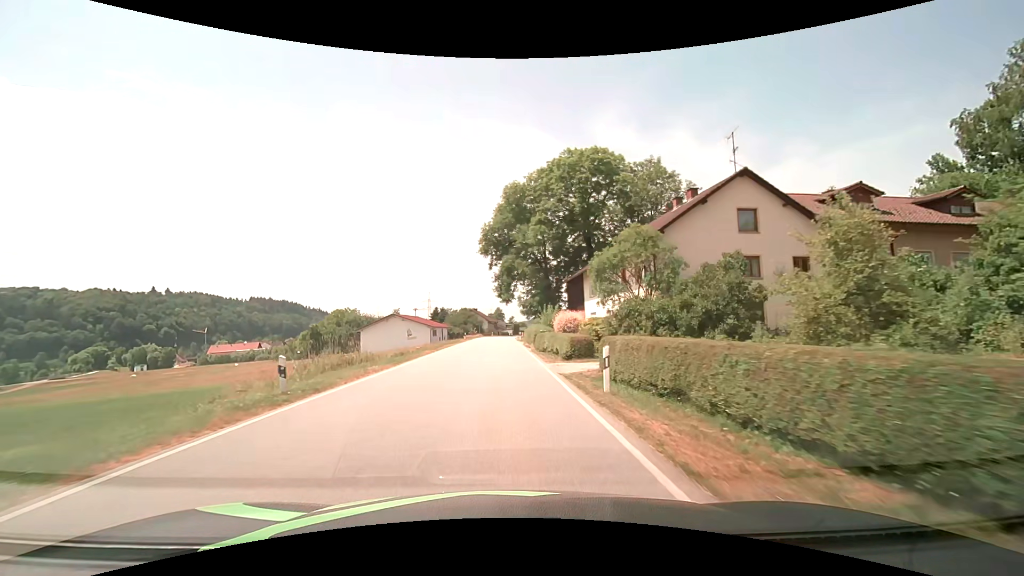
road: secondary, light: Day
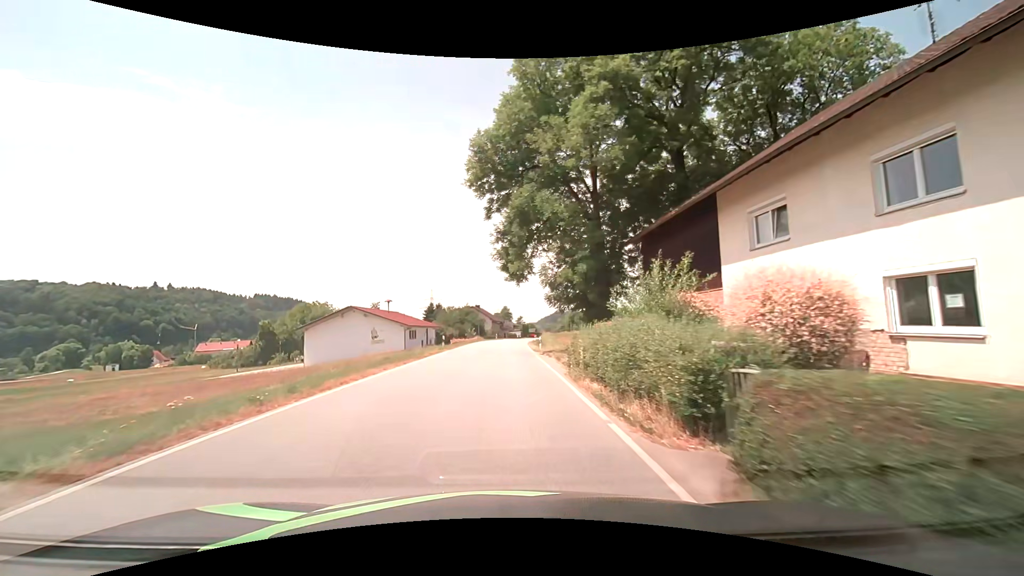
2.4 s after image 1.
(-0.2, +26.9) m; -1°
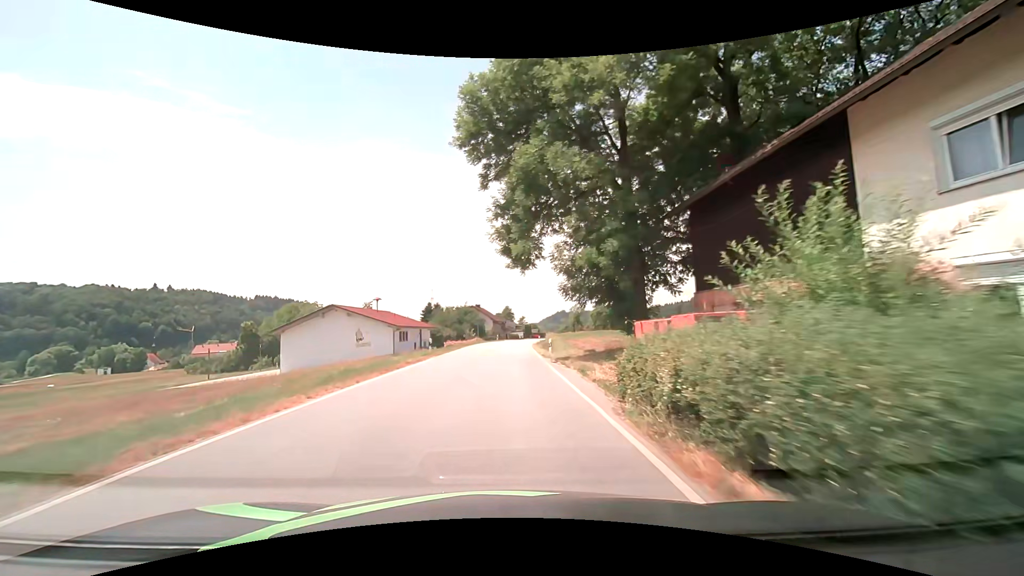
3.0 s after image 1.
(0.0, +6.7) m; 0°
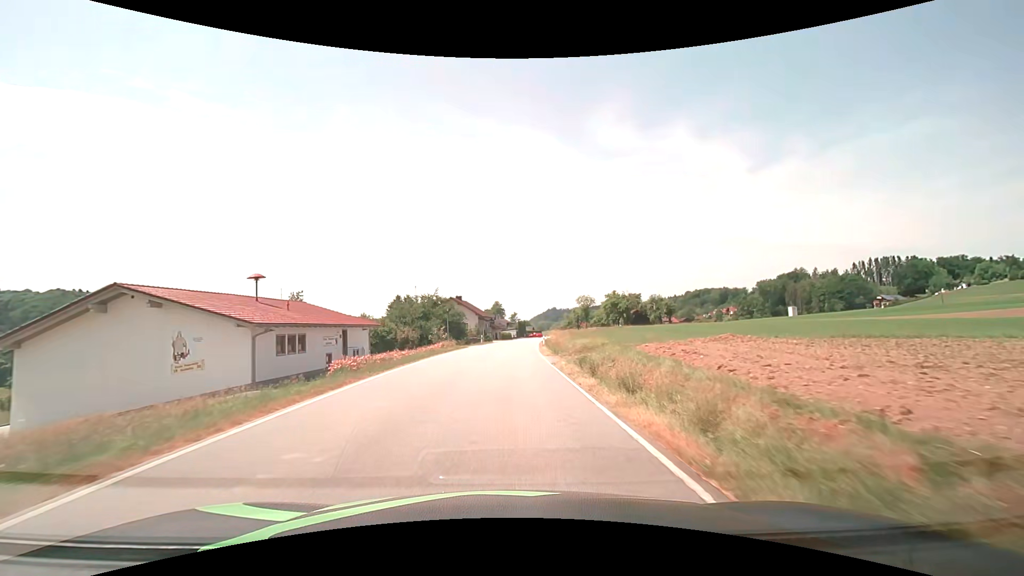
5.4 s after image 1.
(-0.1, +27.3) m; +1°
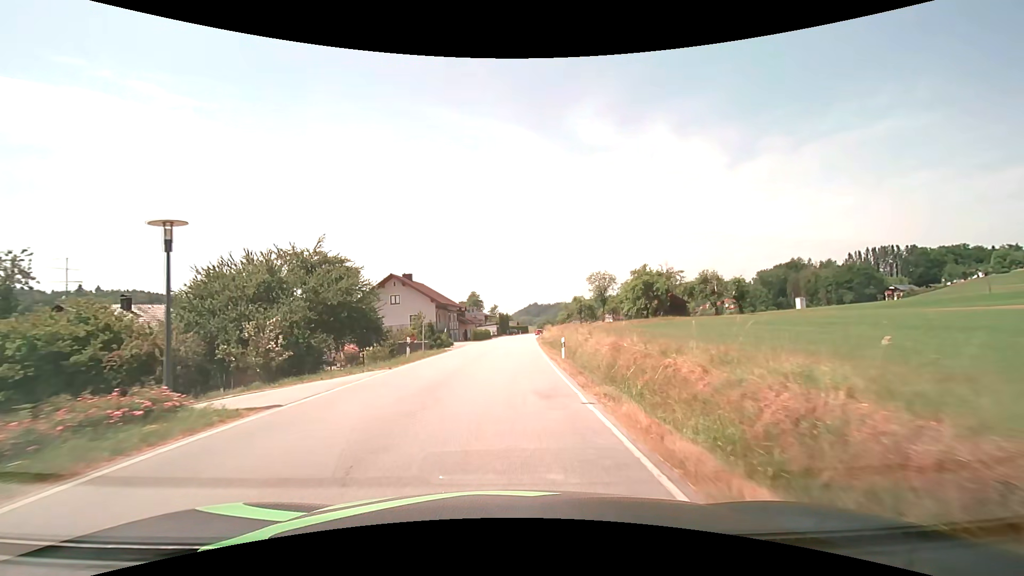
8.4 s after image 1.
(+0.7, +34.1) m; +2°
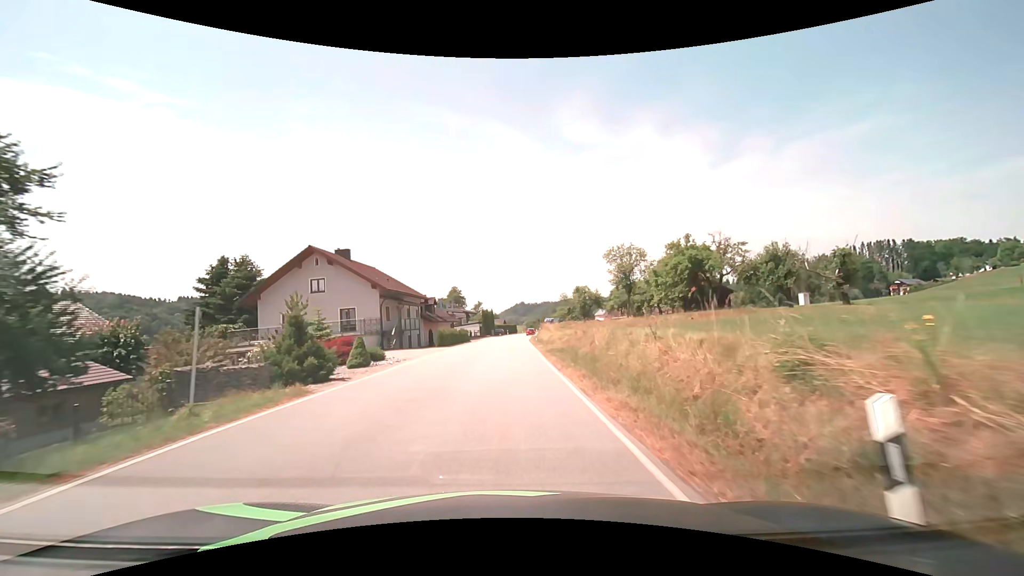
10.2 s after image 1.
(+0.3, +20.0) m; +1°
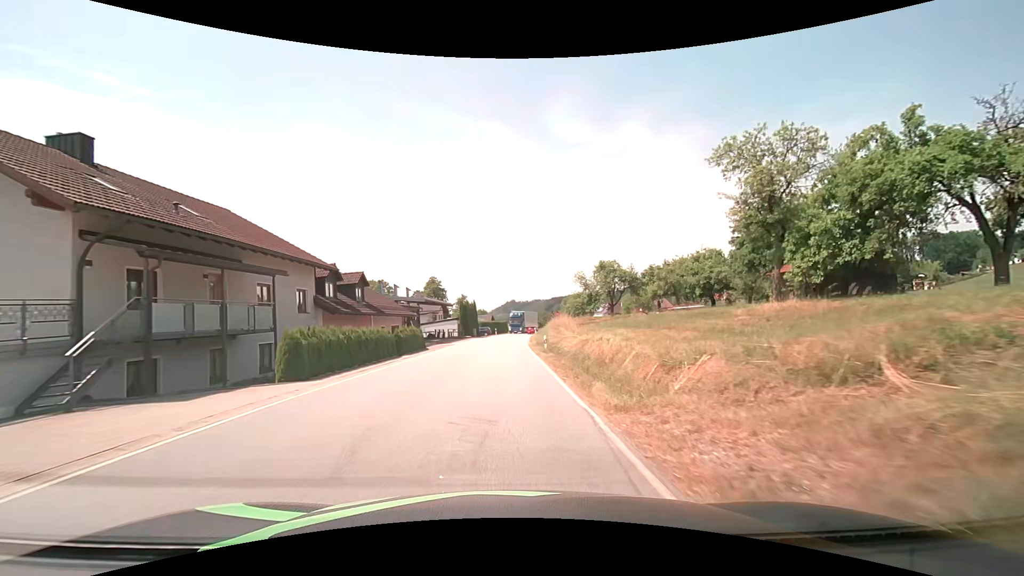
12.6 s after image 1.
(+0.4, +26.2) m; +1°
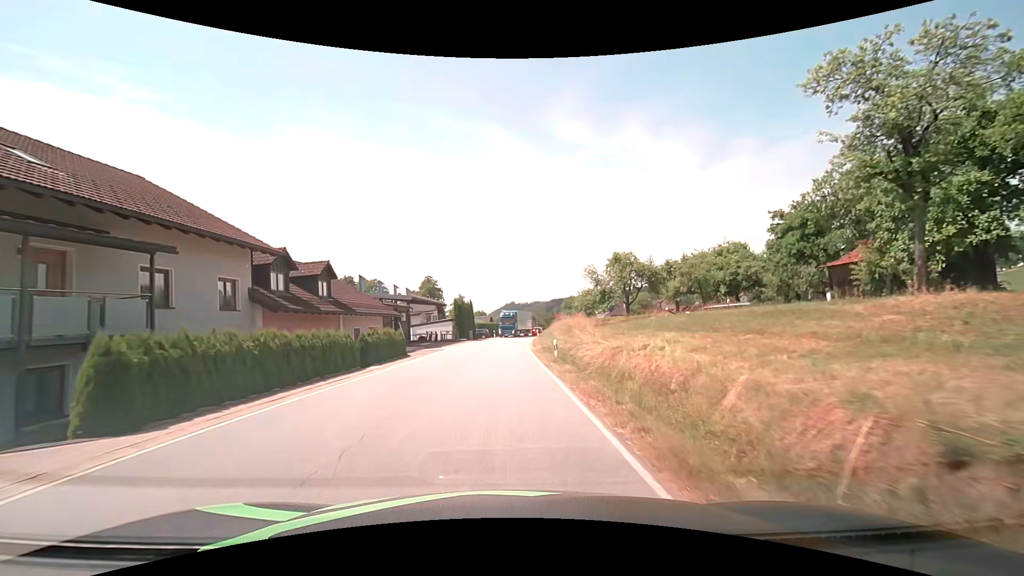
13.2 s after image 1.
(0.0, +6.5) m; 0°
(0, +10) (0, +20) (0, +30) (+1, +40) (+1, +50) (+2, +60) (+2, +70) (+4, +80) (+6, +90) (+8, +99) m
